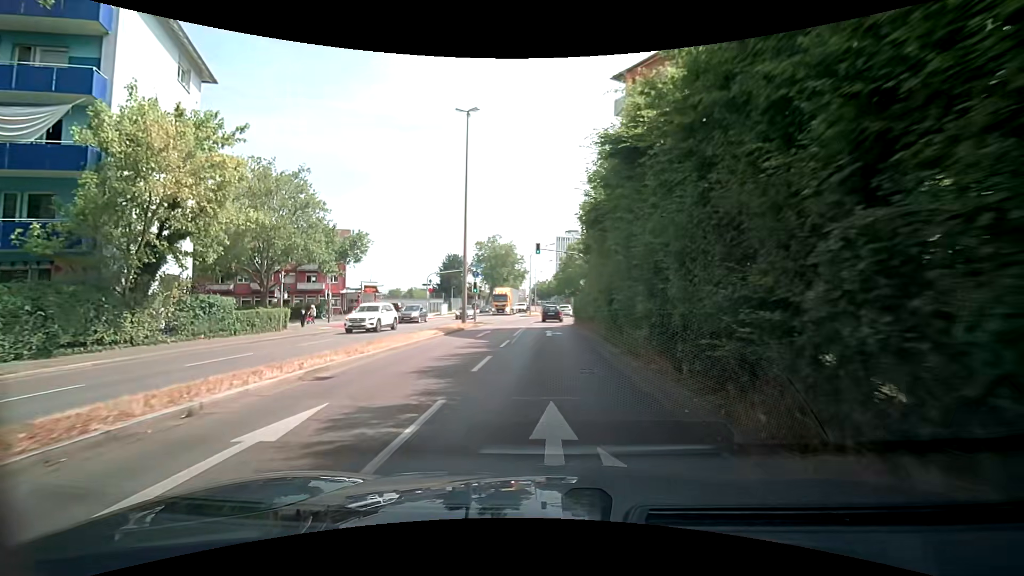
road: secondary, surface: asphalt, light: Day
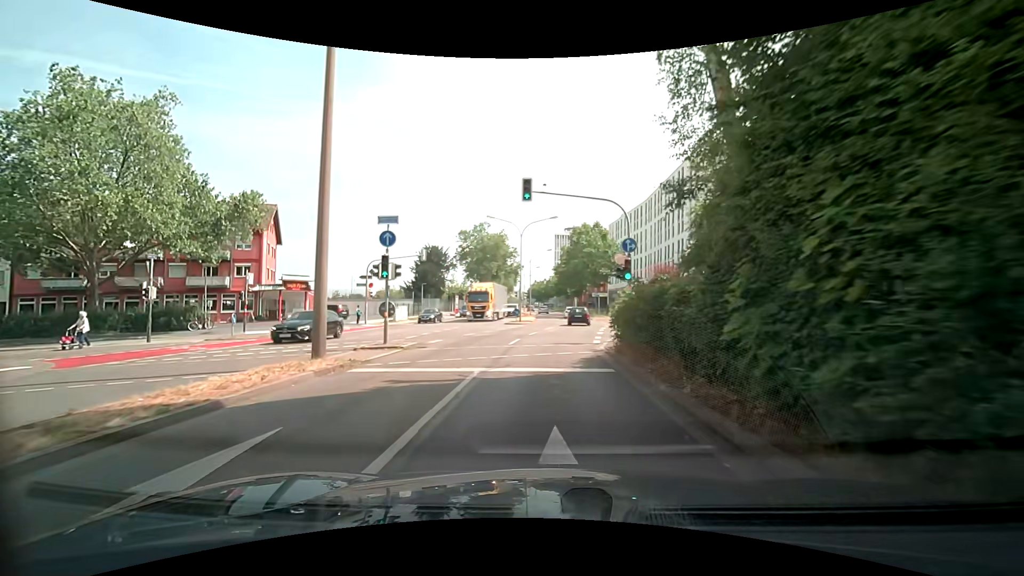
(0.0, +21.3) m; -1°
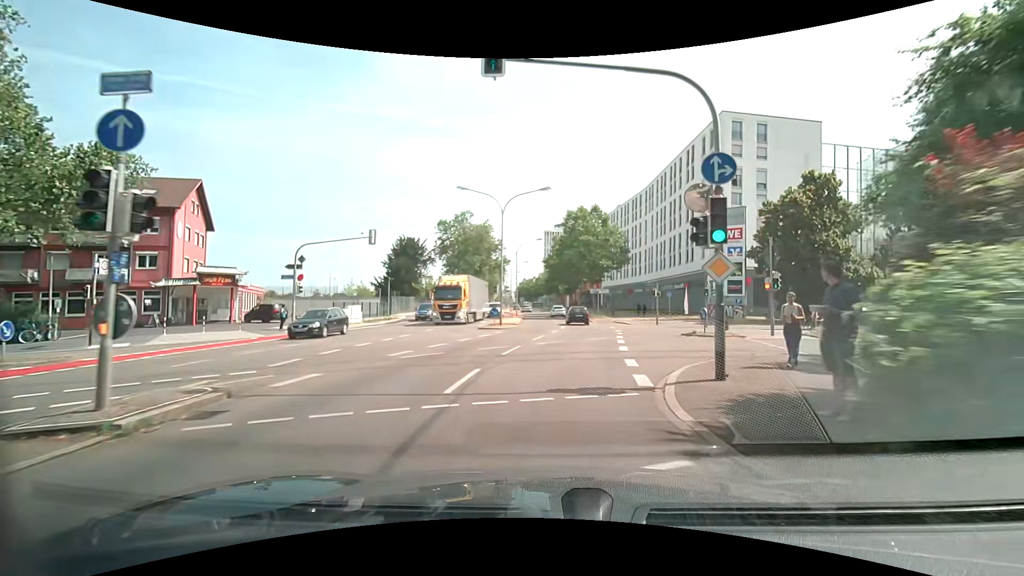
(+0.1, +10.9) m; +1°
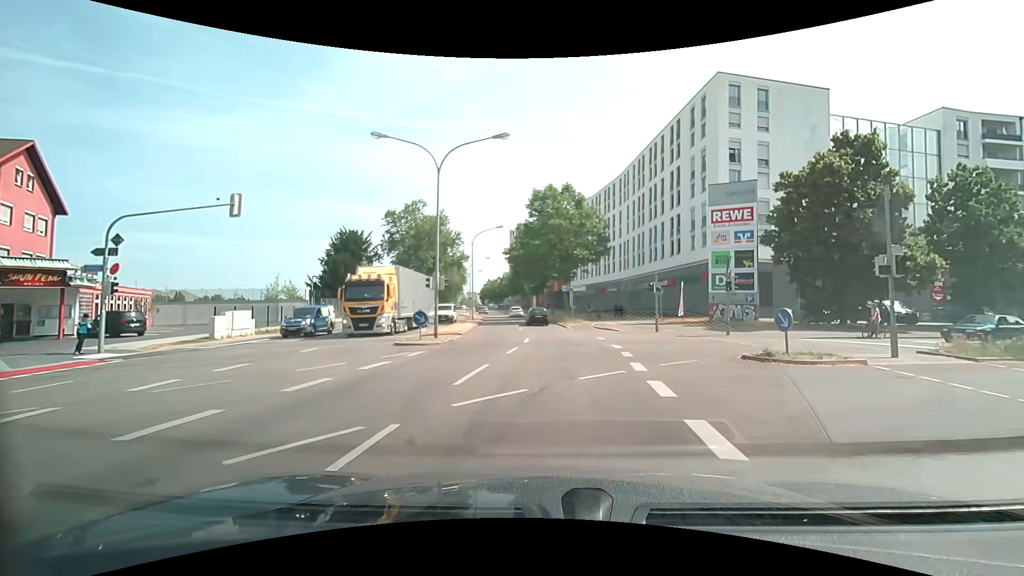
(+0.4, +11.2) m; +4°
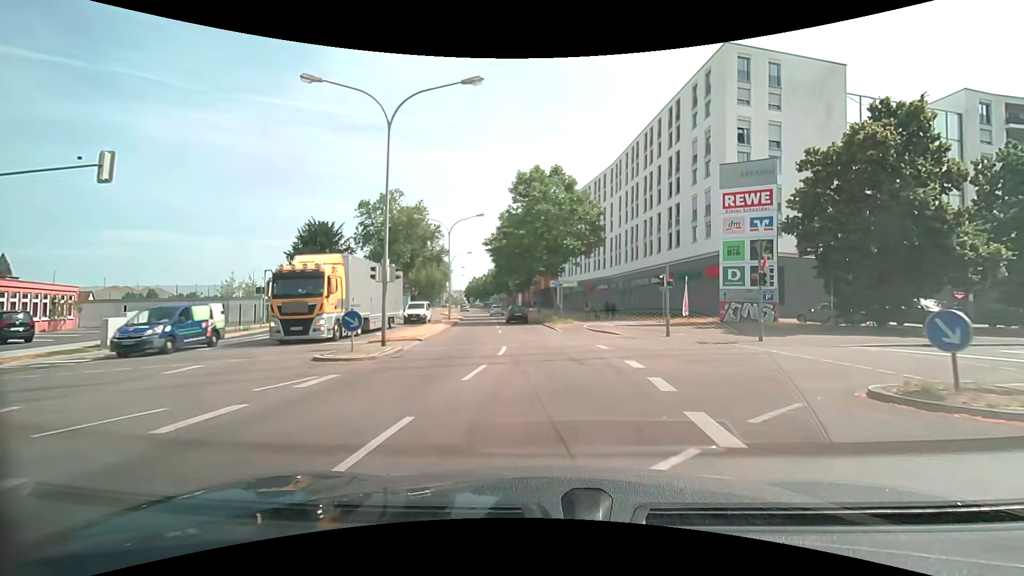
(+0.1, +5.7) m; +1°
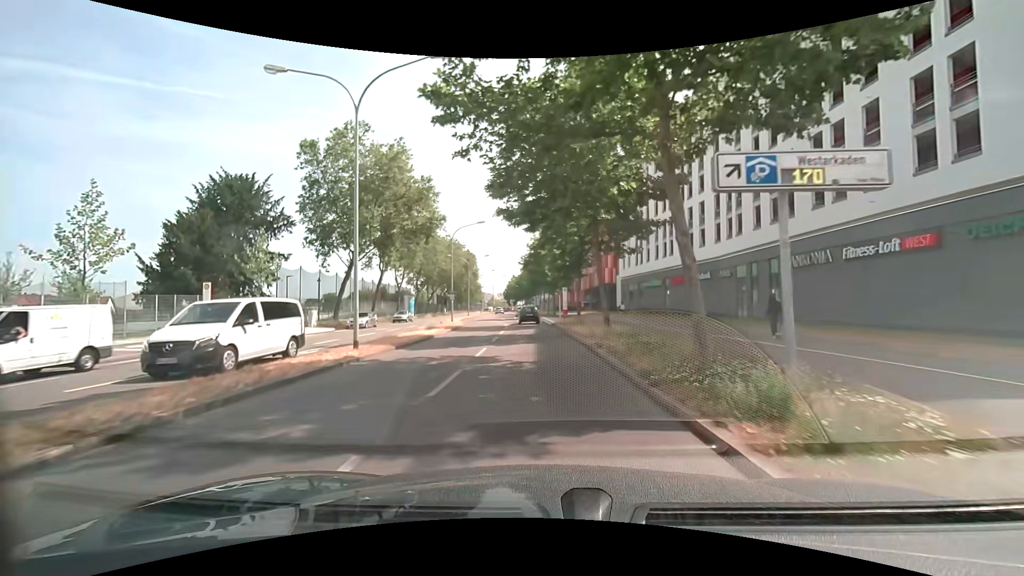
(-0.7, +30.6) m; -5°
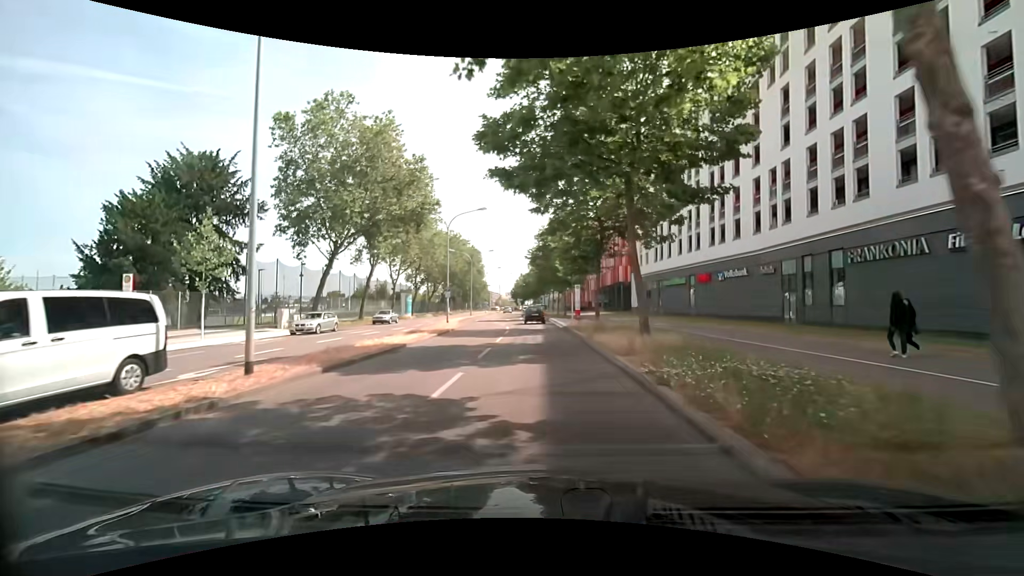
(-0.1, +6.4) m; -1°
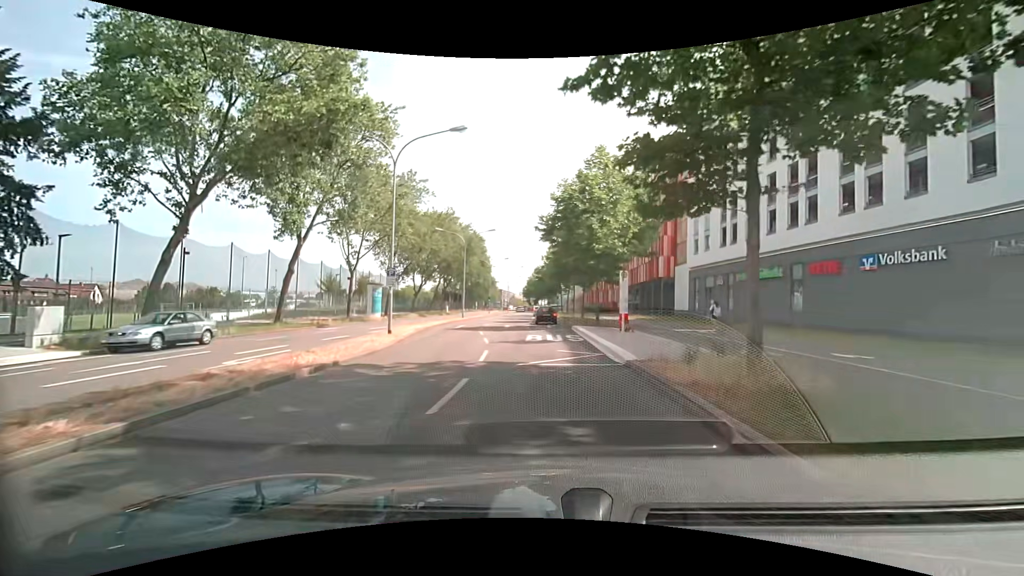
(-0.5, +19.0) m; -3°
(0, +10) (0, +20) (0, +30) (-1, +40) (-2, +50) (-2, +60) (-2, +70) (-2, +80) (-2, +90) (-1, +100) m
